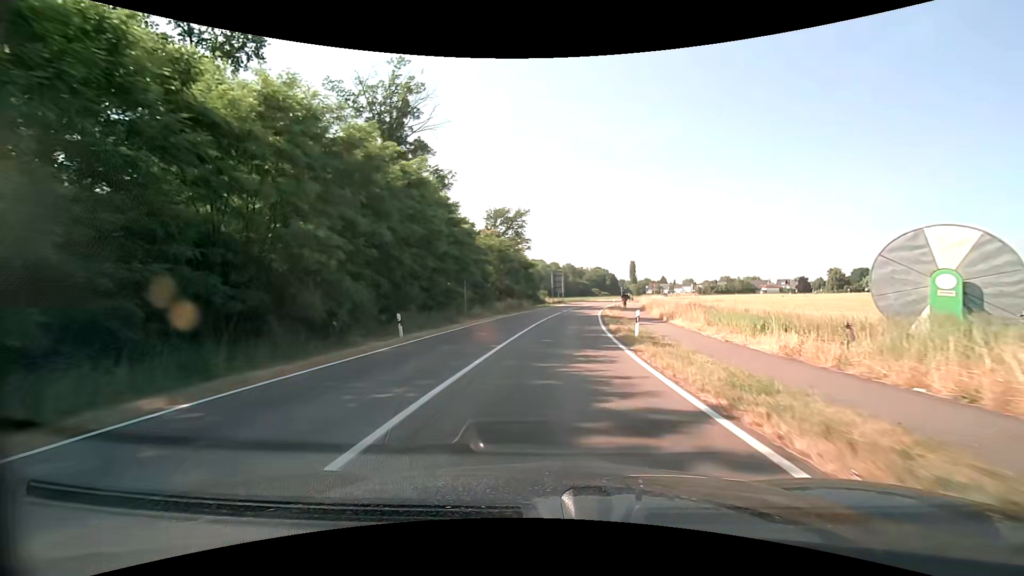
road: tertiary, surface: asphalt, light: Day
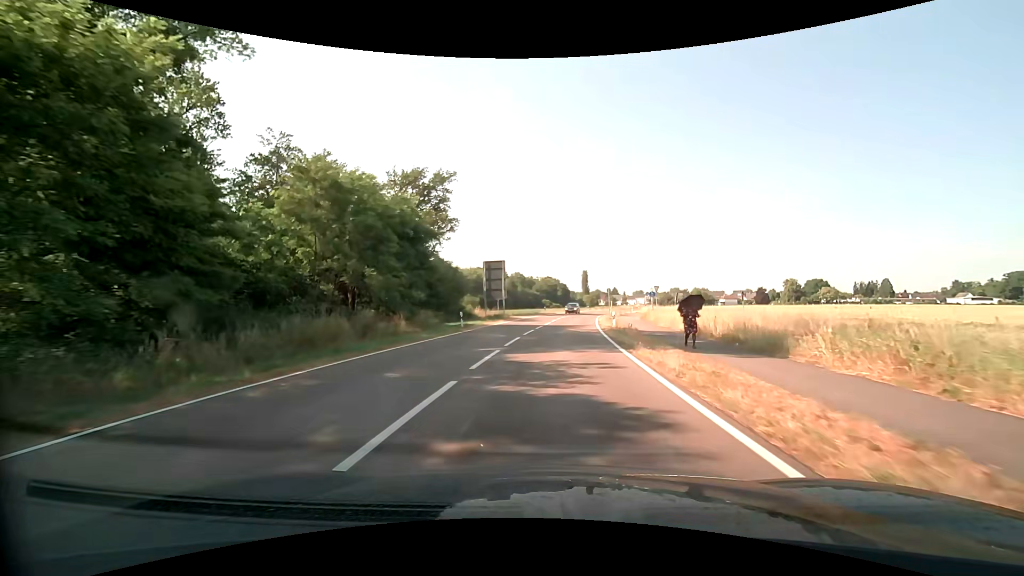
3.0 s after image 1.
(+2.0, +38.5) m; +6°
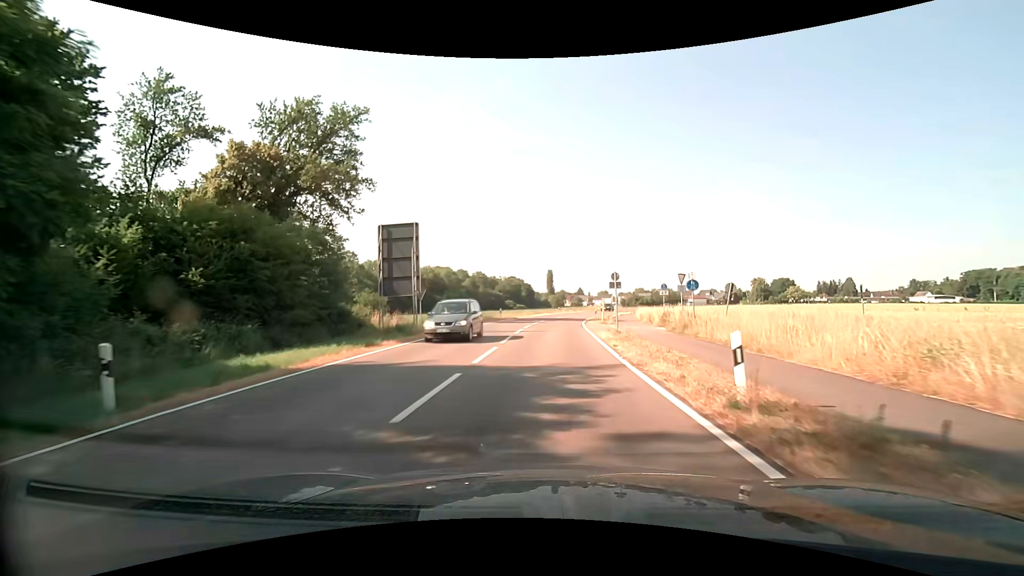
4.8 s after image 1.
(+0.8, +22.7) m; +4°
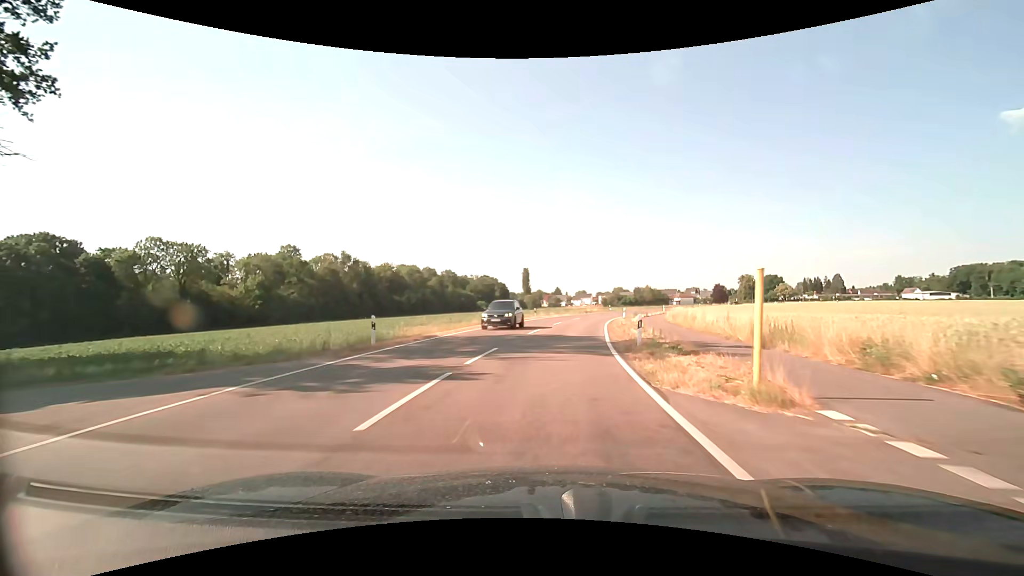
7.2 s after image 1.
(+0.9, +30.4) m; +3°
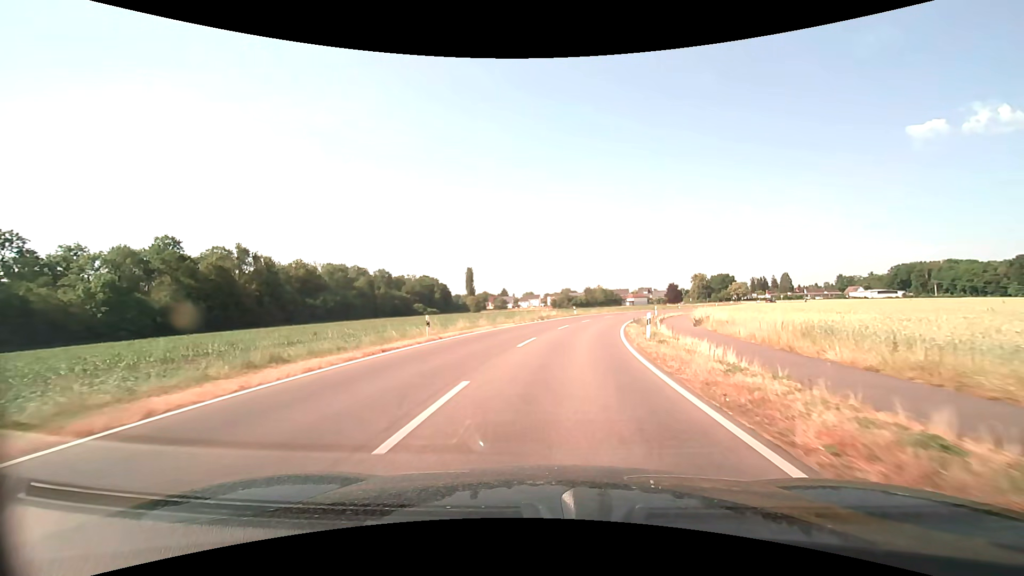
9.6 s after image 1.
(+1.7, +30.4) m; +6°
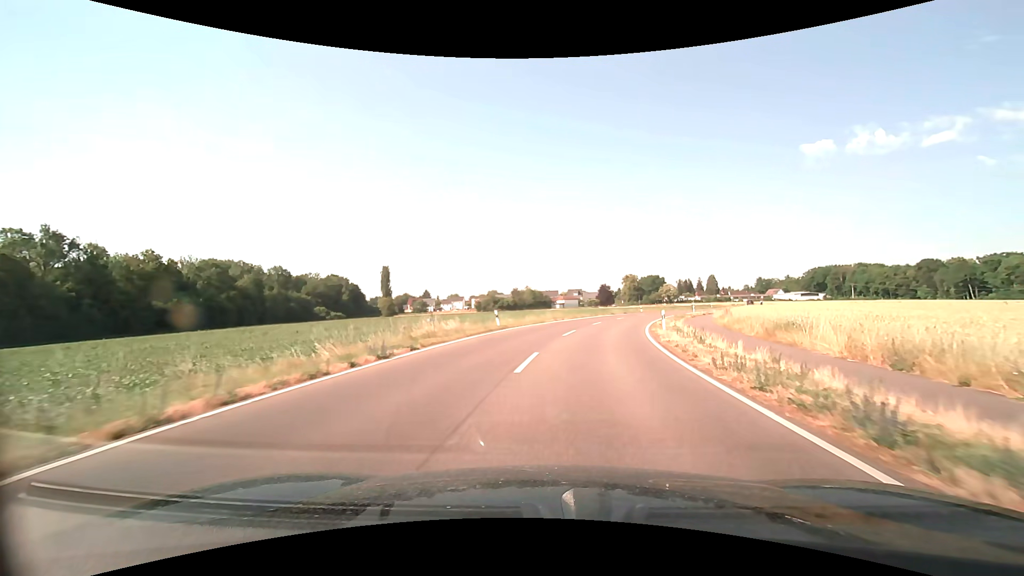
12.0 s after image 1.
(+1.9, +30.4) m; +9°
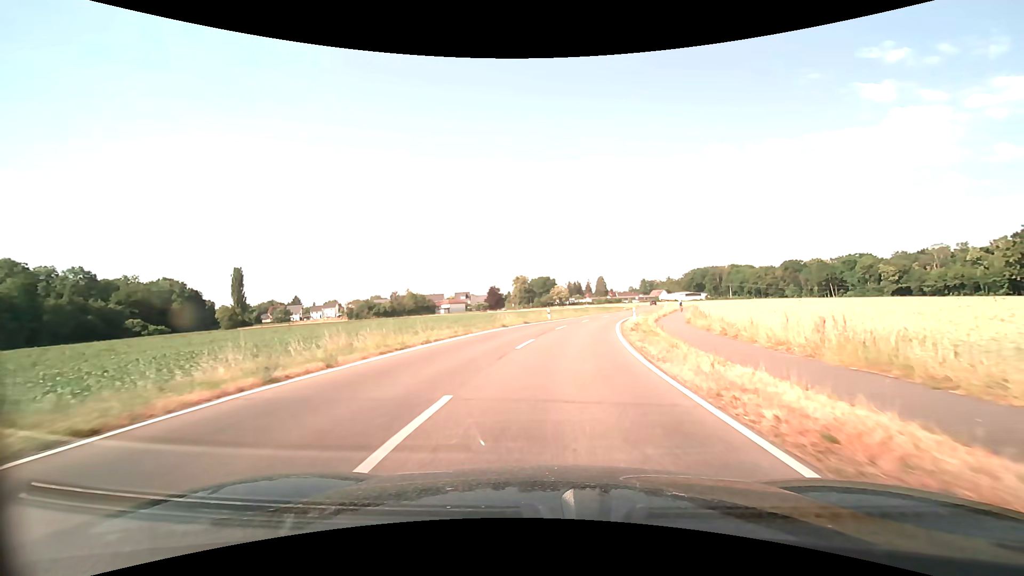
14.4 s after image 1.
(+3.6, +30.2) m; +12°
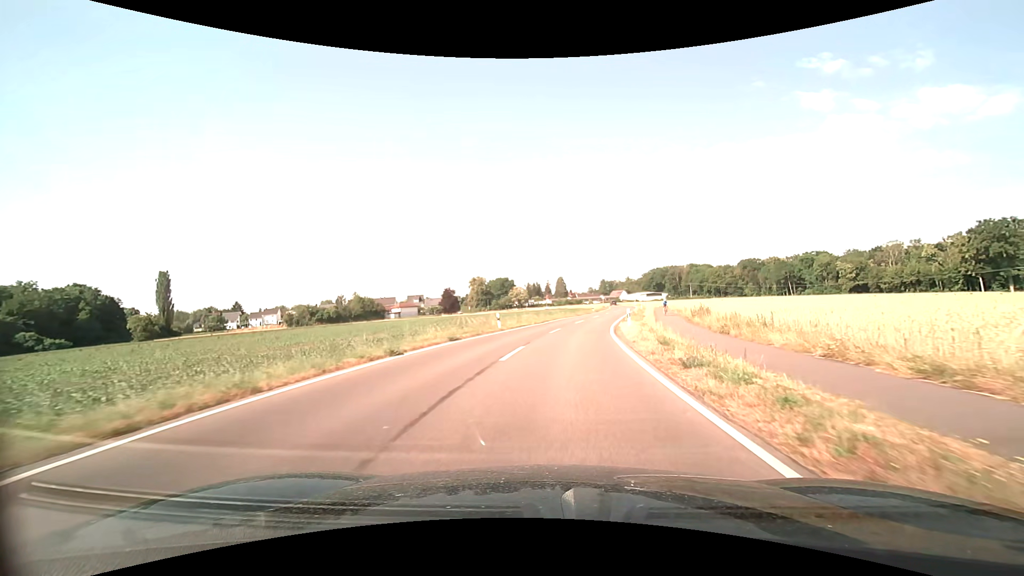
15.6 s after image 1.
(+0.6, +15.3) m; +5°
(0, +10) (+1, +20) (+2, +30) (+4, +40) (+6, +50) (+8, +59) (+10, +69) (+12, +79) (+14, +89) (+16, +99) m
